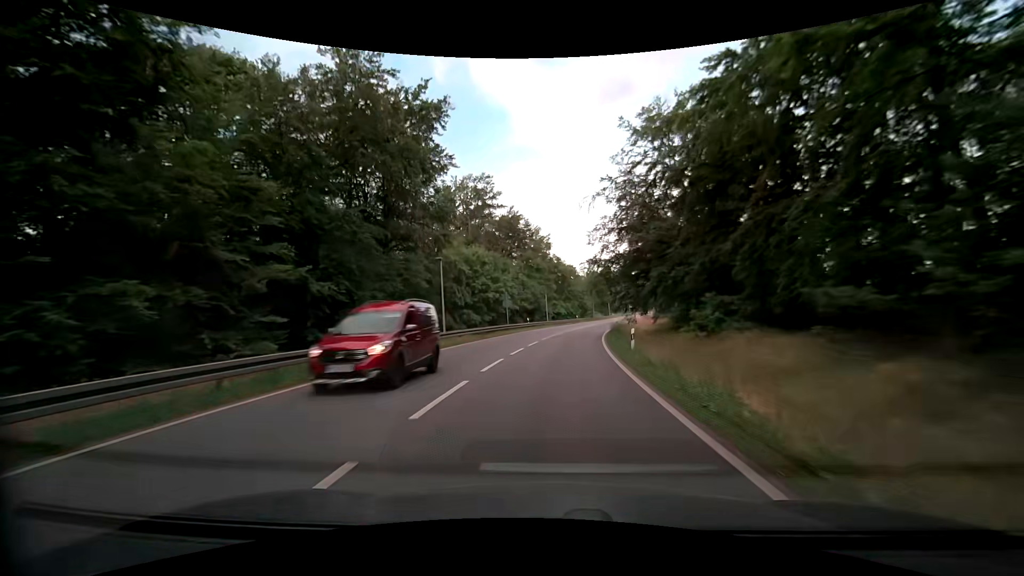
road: primary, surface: asphalt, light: Day
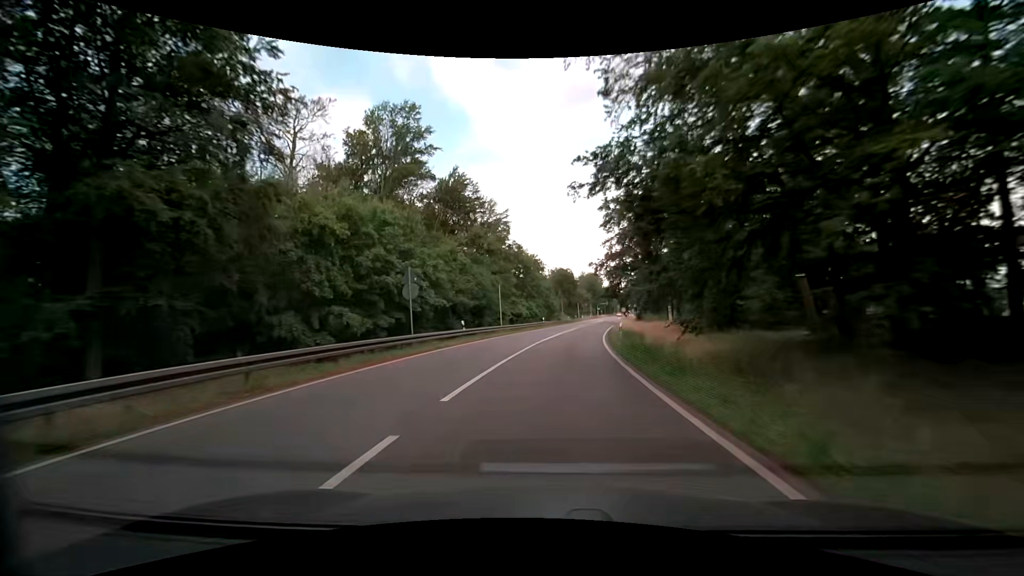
(+0.7, +22.9) m; +4°
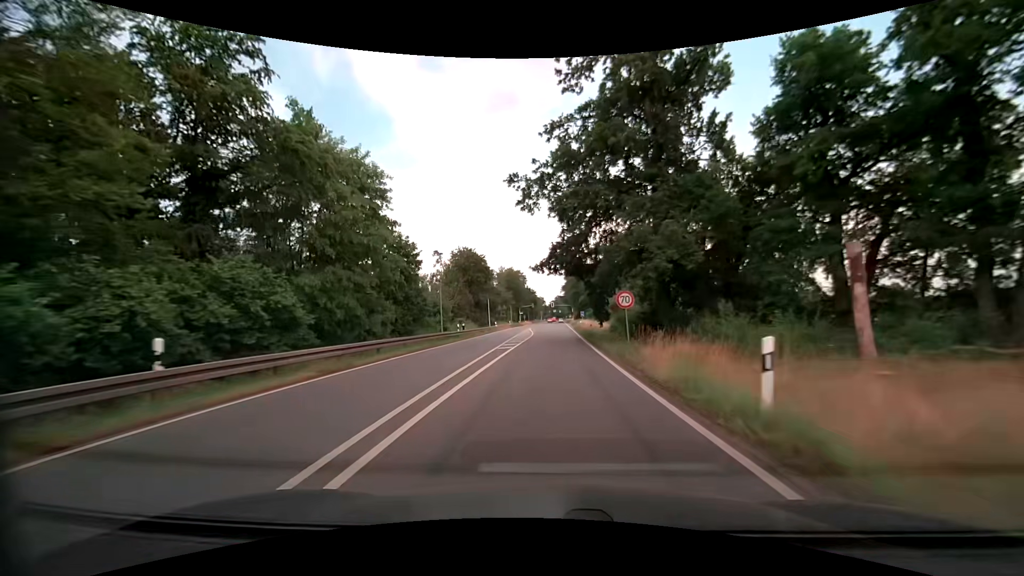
(+5.4, +56.5) m; +9°
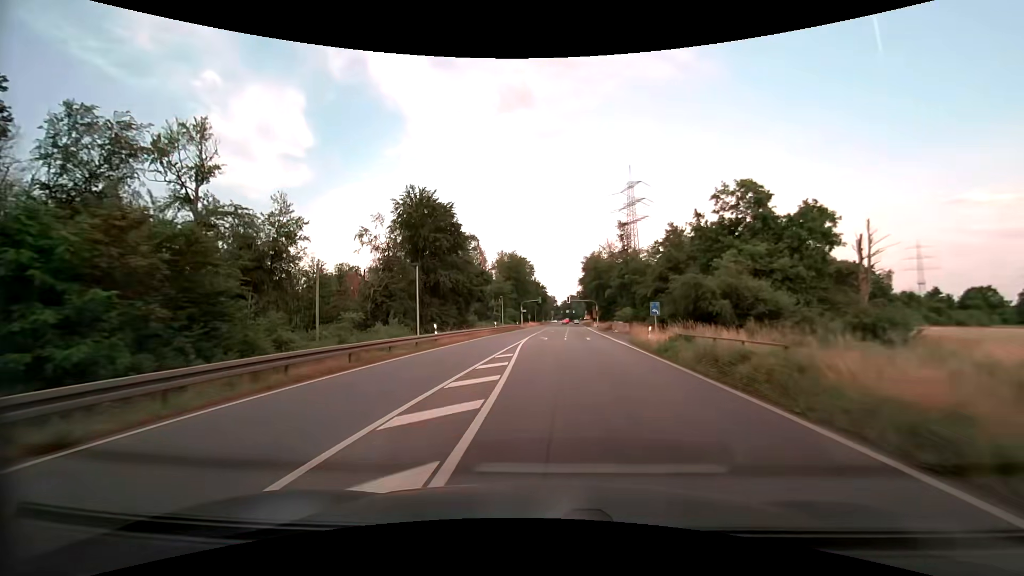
(-0.1, +44.0) m; -1°
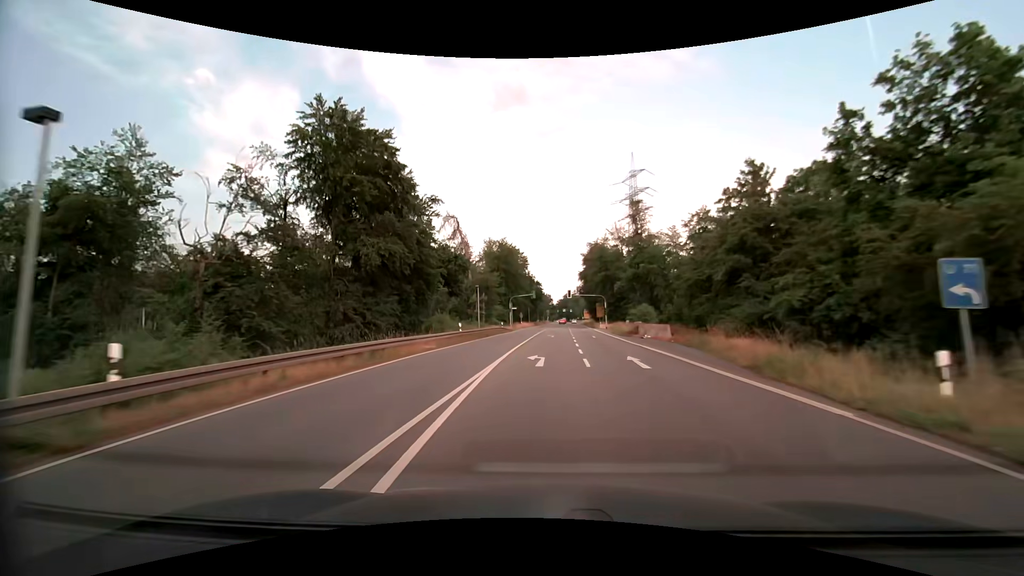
(0.0, +21.4) m; 0°
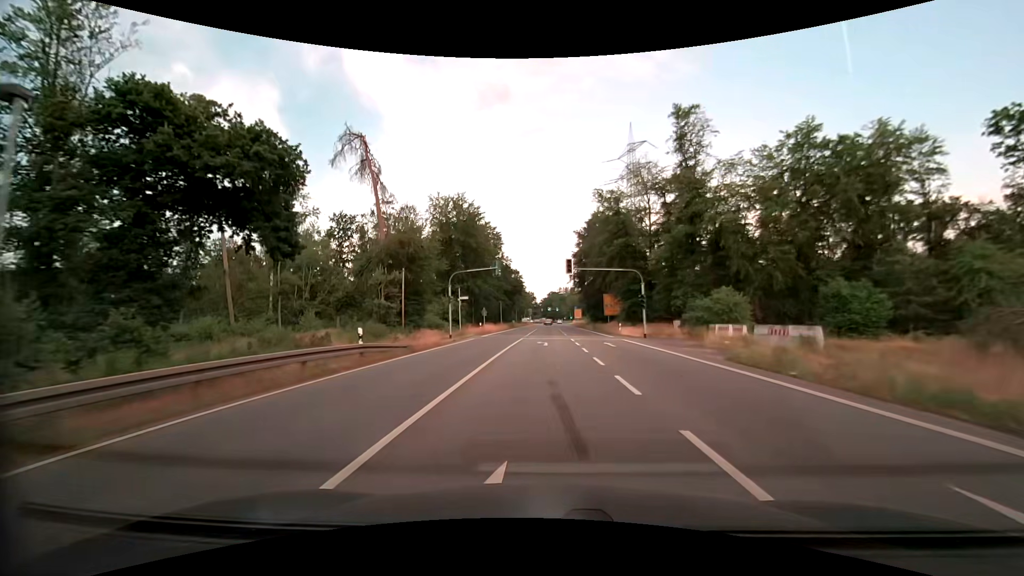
(+0.8, +41.8) m; +2°
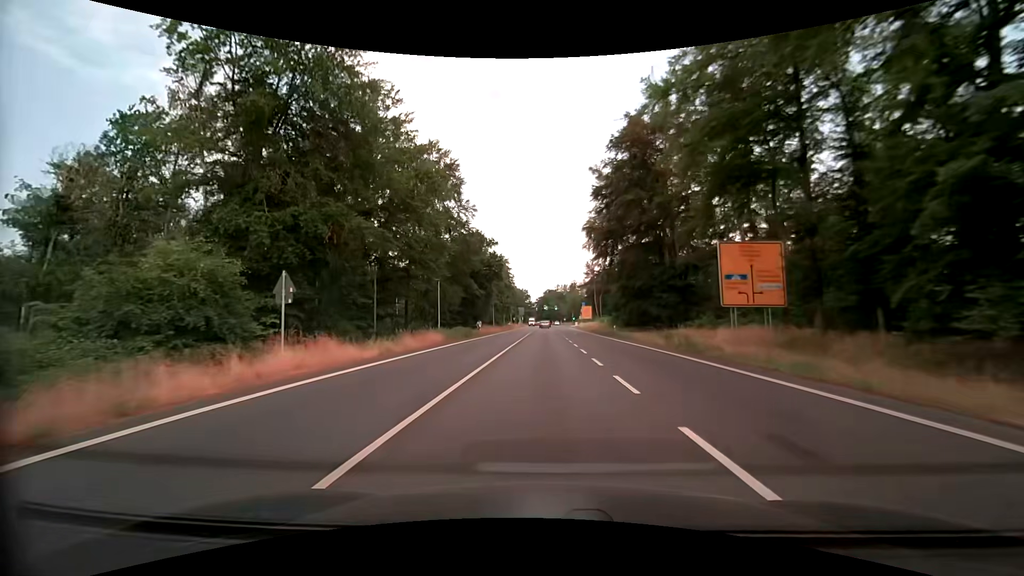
(+0.5, +50.3) m; +1°
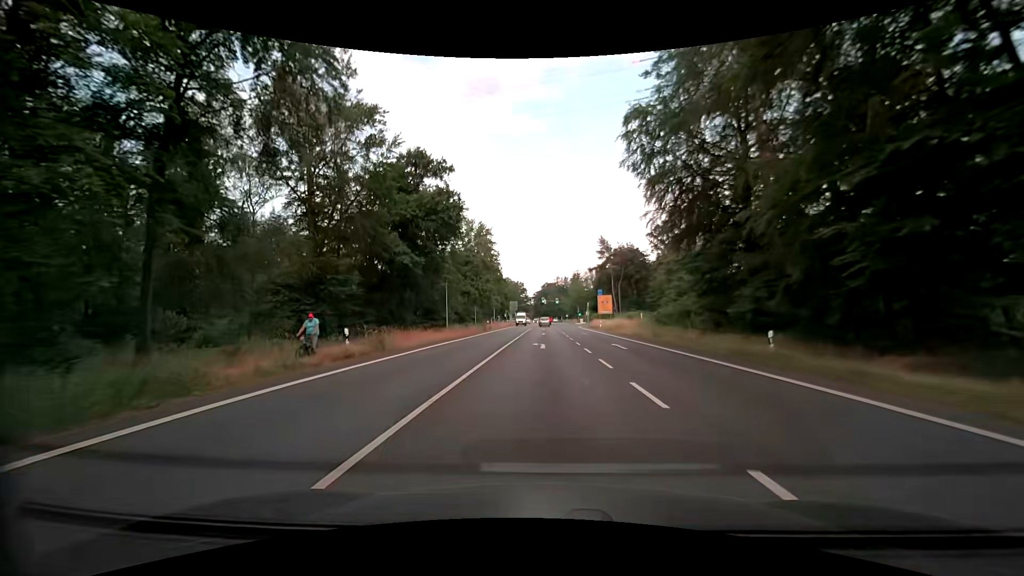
(+0.1, +38.3) m; 0°
(0, +10) (0, +20) (0, +30) (0, +40) (+1, +50) (+1, +60) (+1, +70) (+1, +80) (+1, +90) (+1, +100) m
